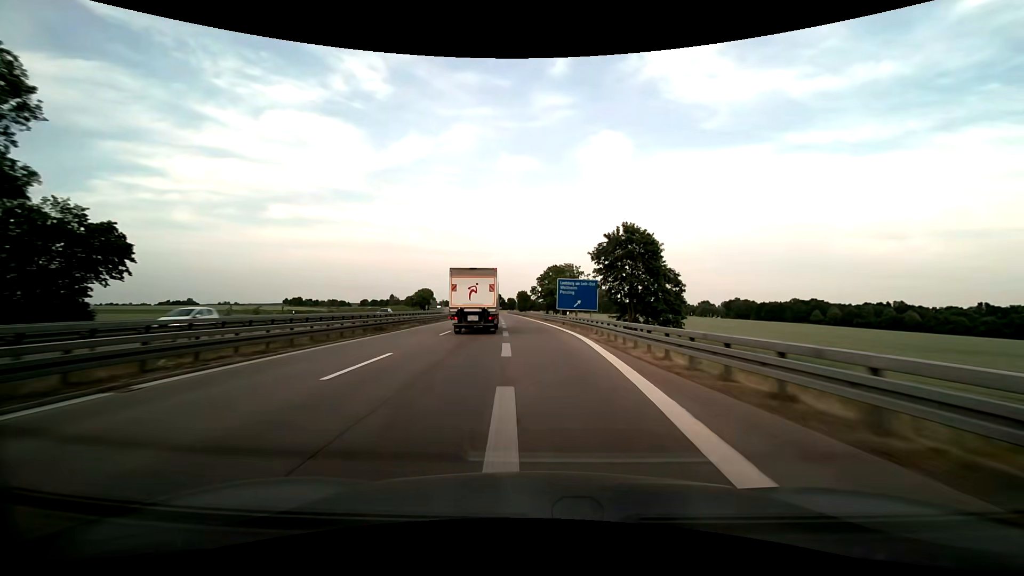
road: motorway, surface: asphalt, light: Day
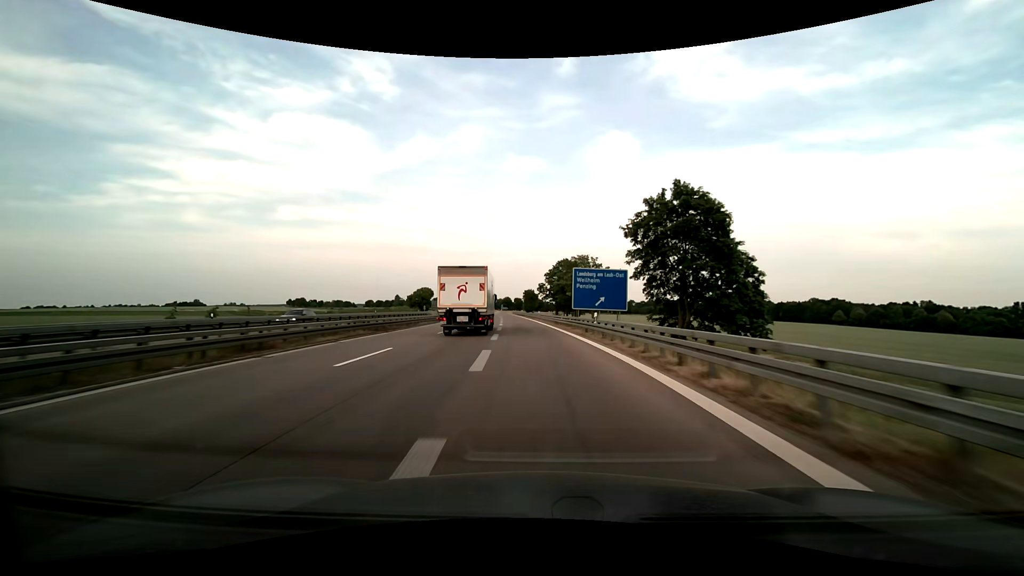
(-0.1, +15.5) m; -1°
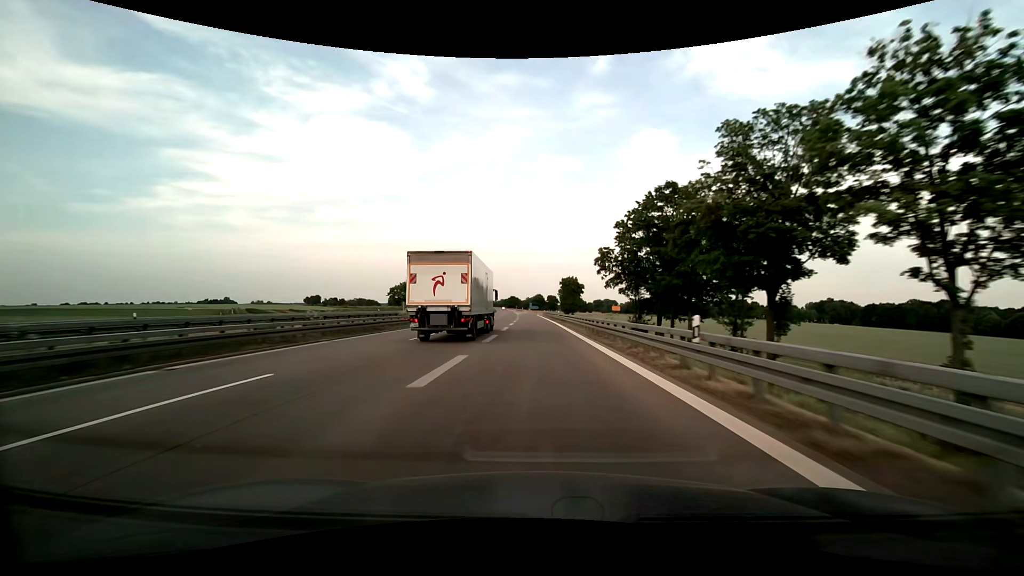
(-2.5, +62.5) m; -4°
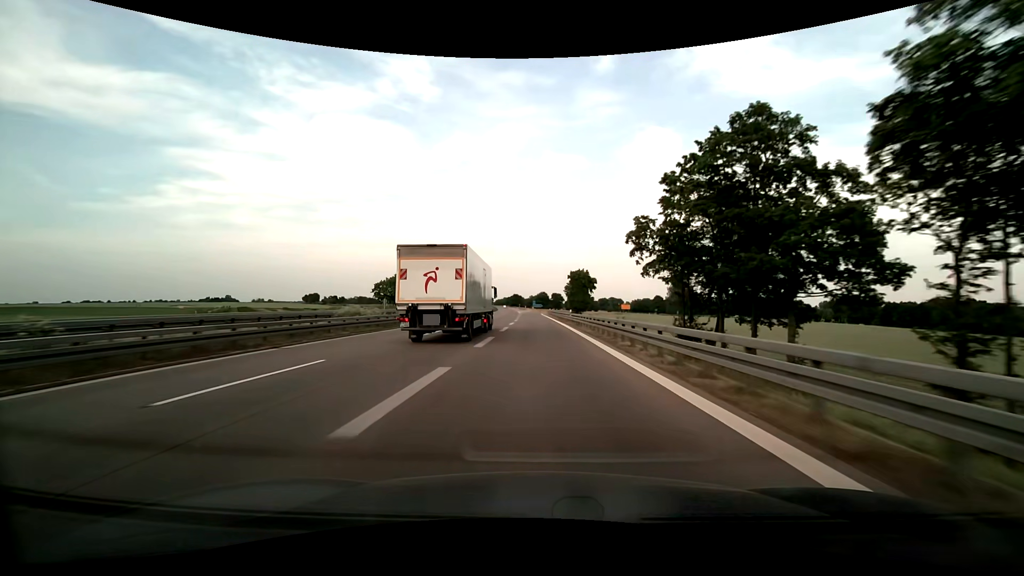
(-0.1, +15.5) m; 0°
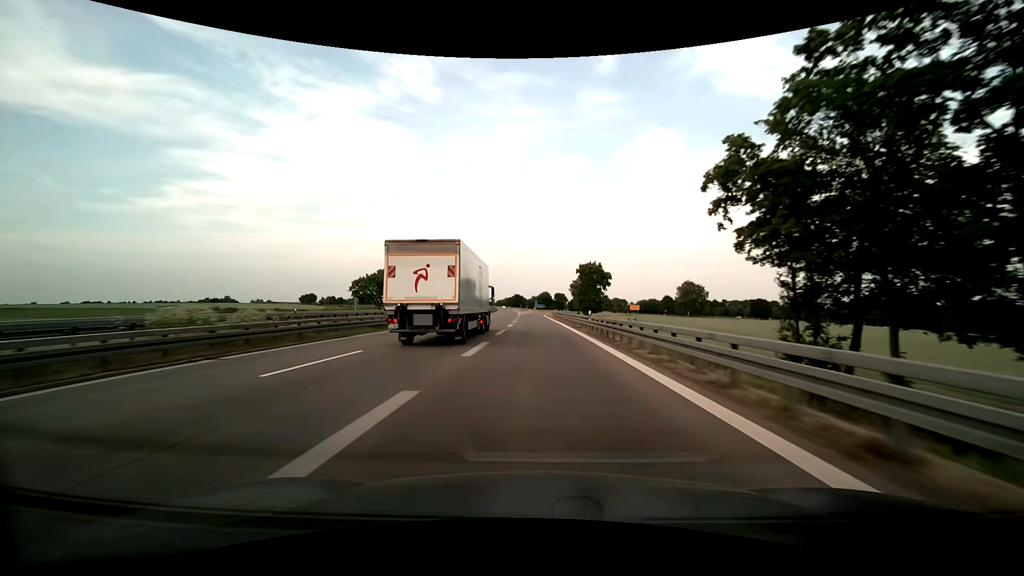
(-0.1, +15.3) m; 0°
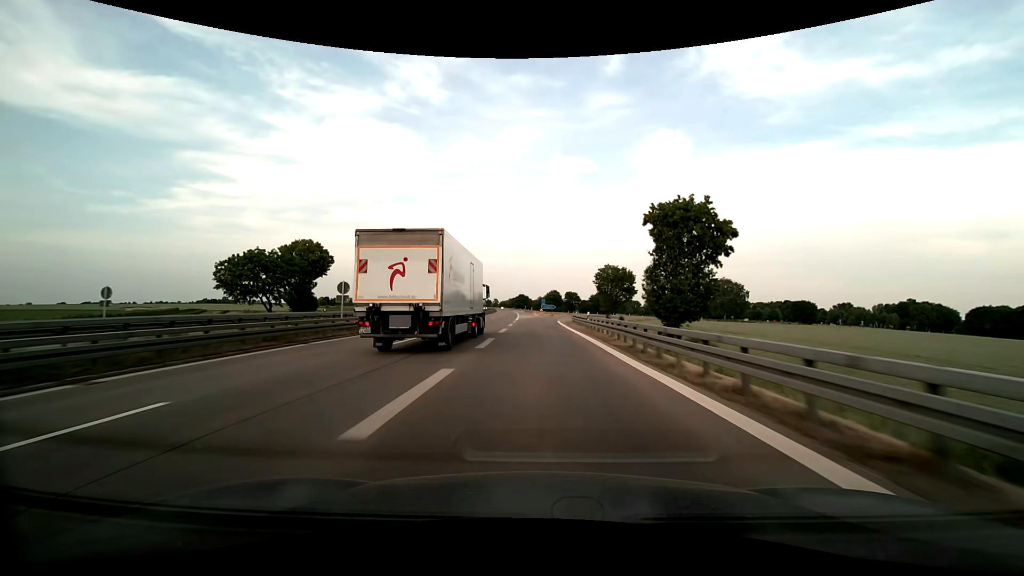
(-0.3, +44.4) m; -1°
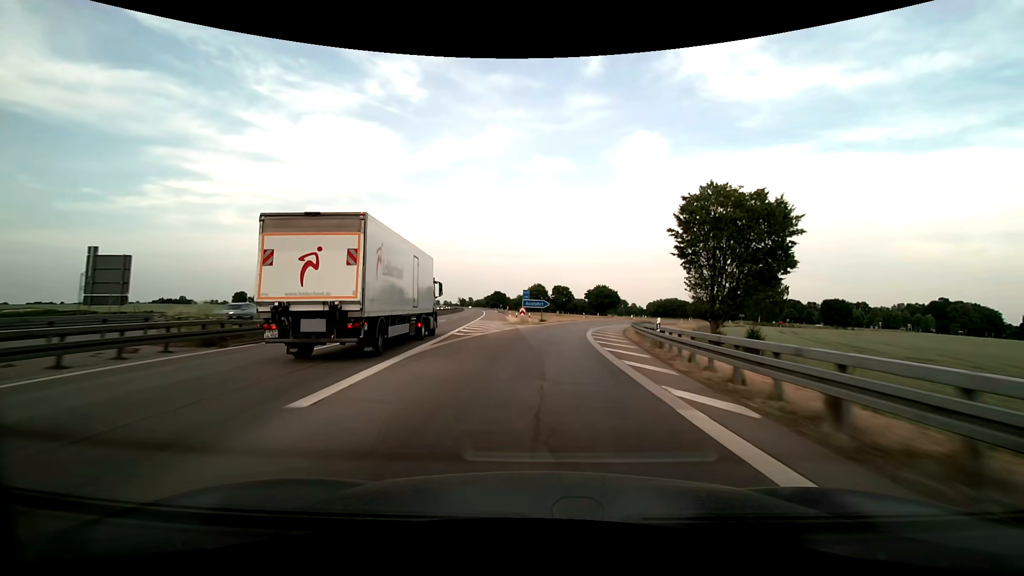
(+0.2, +58.0) m; +2°
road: motorway_link
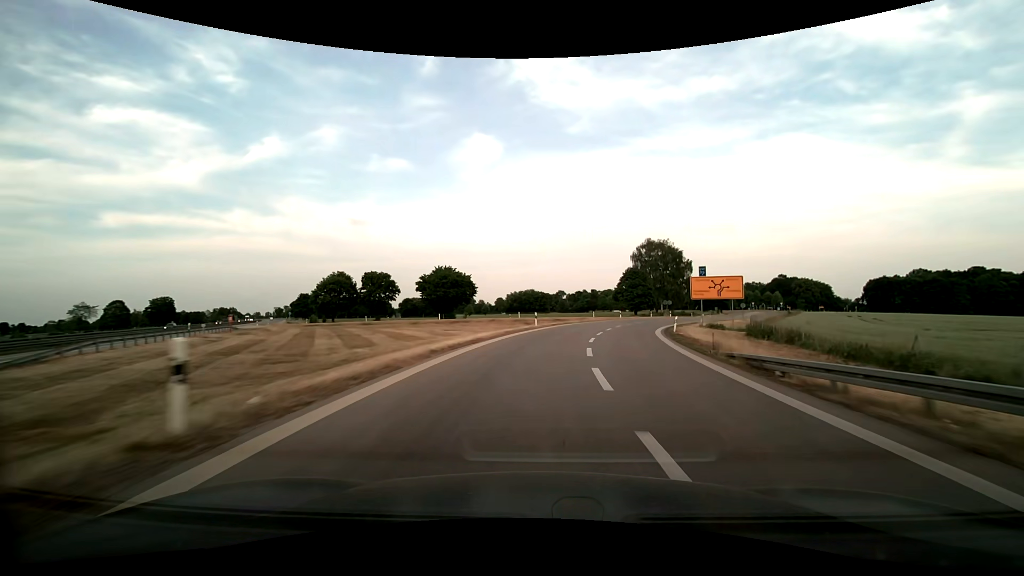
(+8.7, +69.0) m; +17°
(0, +10) (+1, +20) (+3, +30) (+5, +40) (+8, +49) (+12, +58) (+16, +68) (+20, +76) (+25, +85) (+30, +94) m
